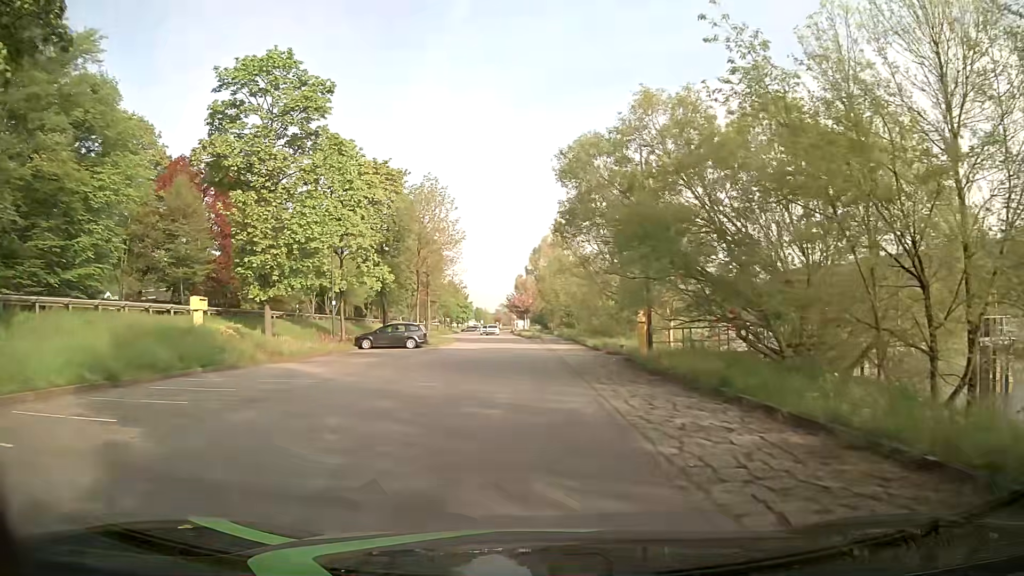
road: residential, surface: asphalt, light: Day
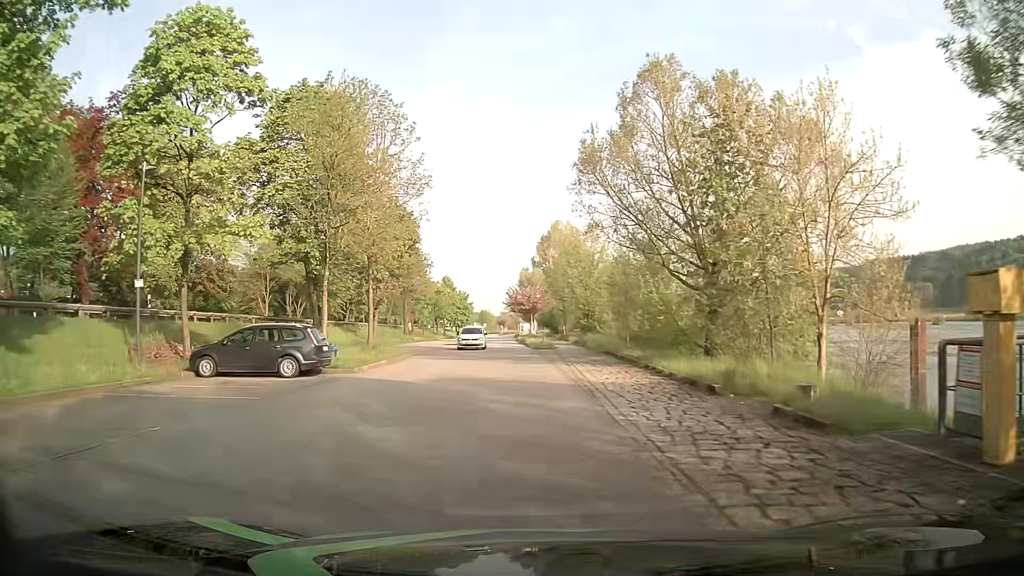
(-0.1, +21.1) m; -1°
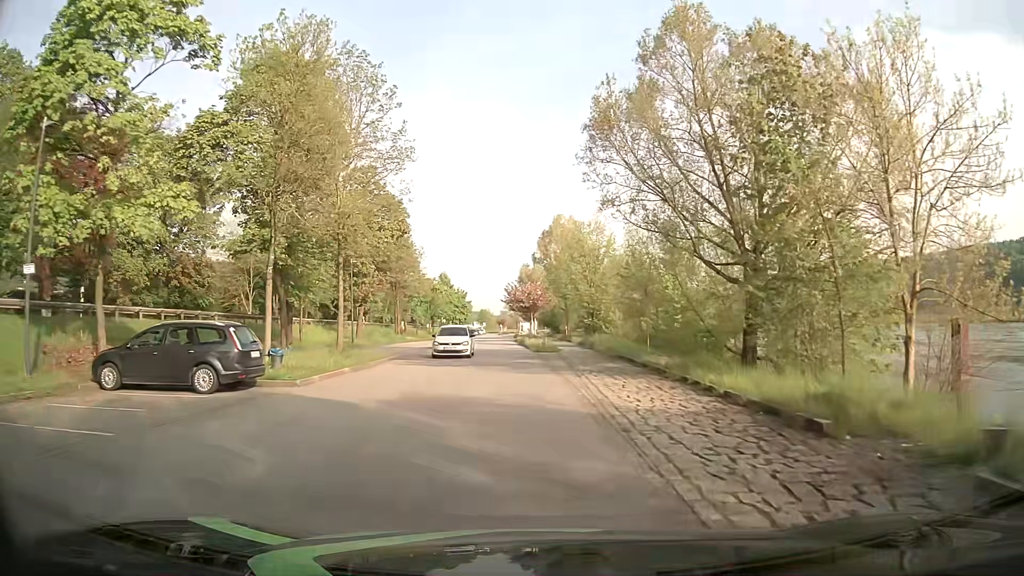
(+0.1, +5.2) m; 0°
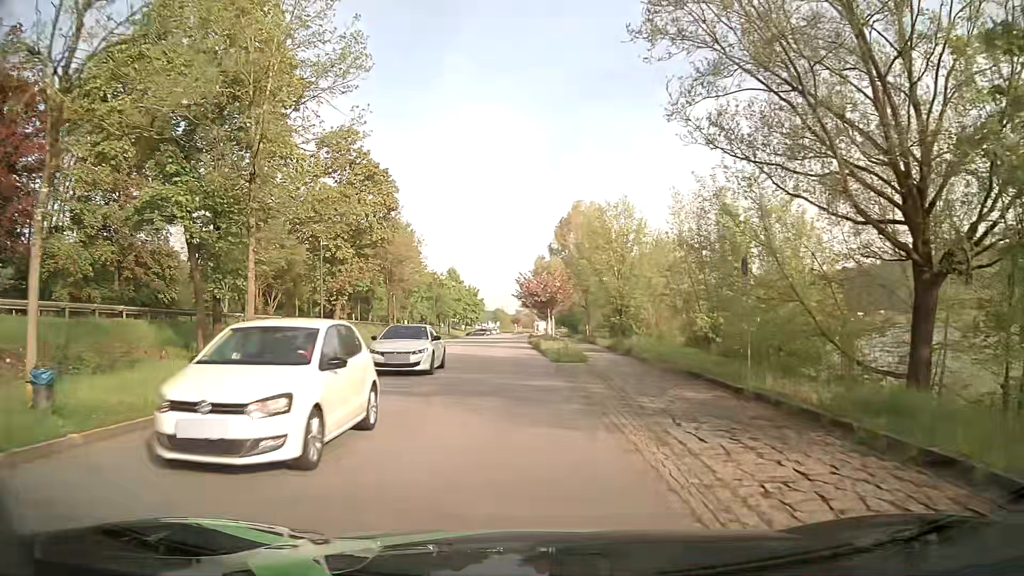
(0.0, +10.2) m; -1°
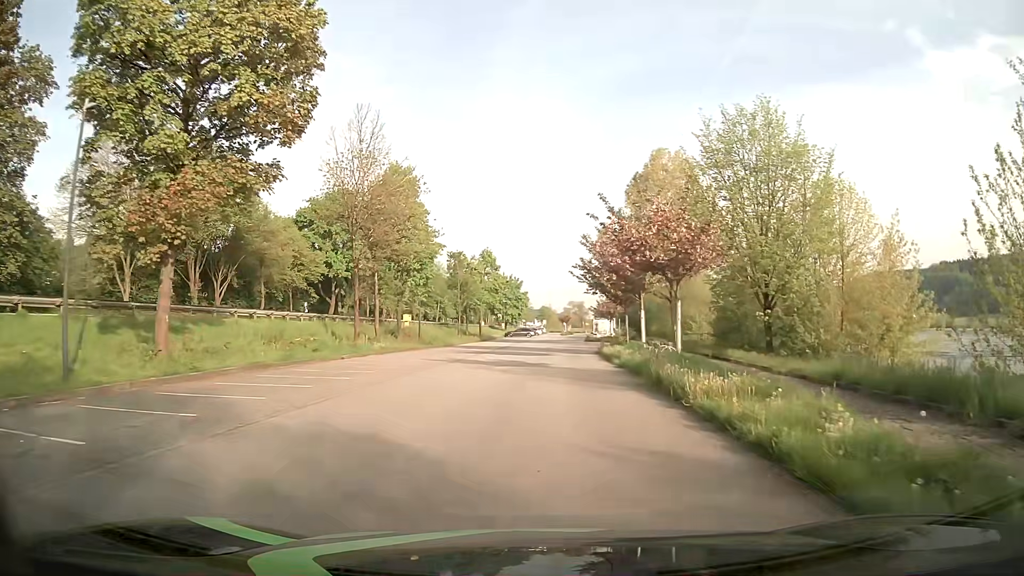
(-1.3, +25.8) m; -4°
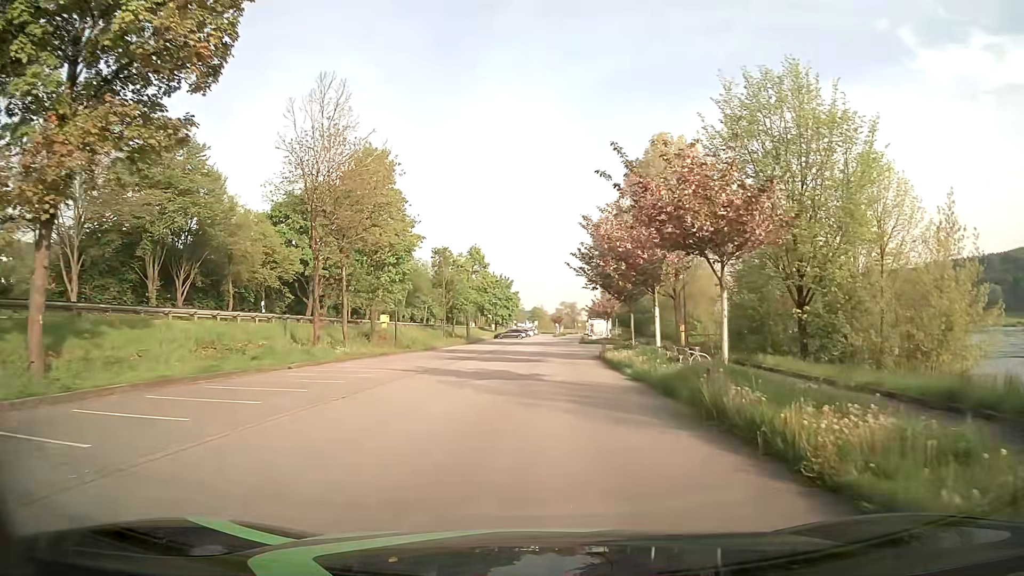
(+0.1, +5.3) m; +1°
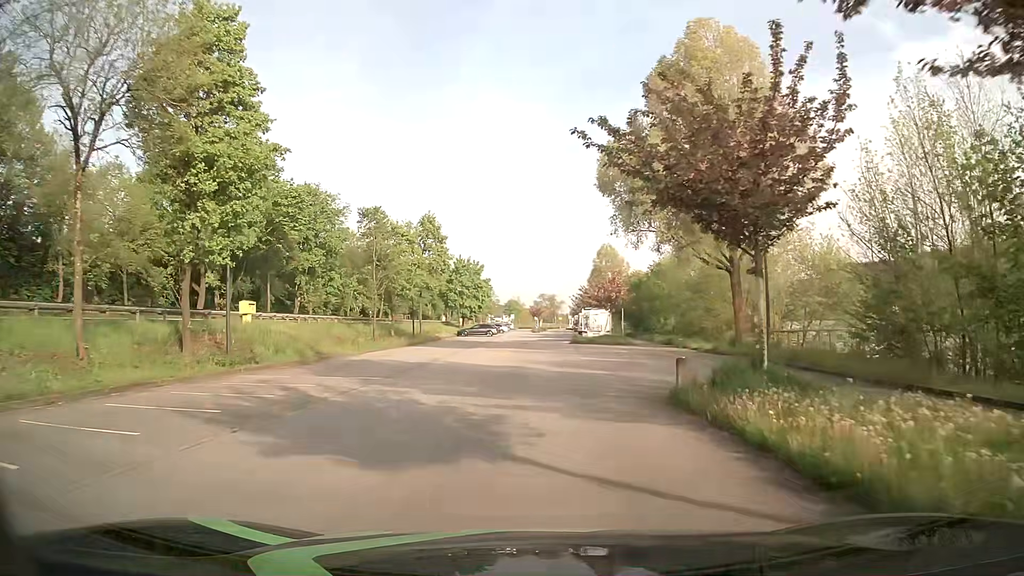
(+0.5, +21.4) m; +2°
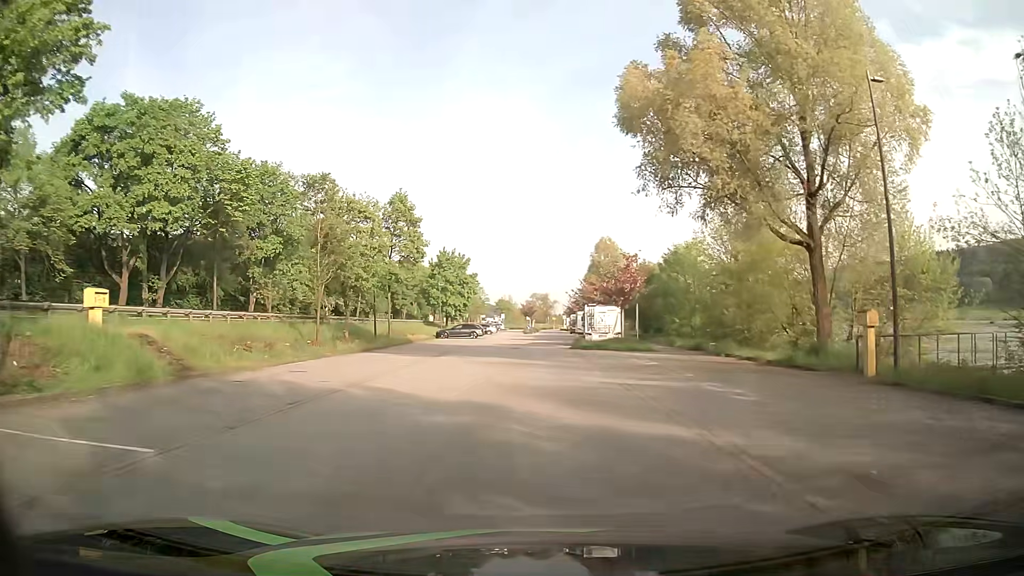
(0.0, +10.9) m; 0°
(0, +10) (0, +20) (0, +30) (0, +40) (+1, +50) (+1, +60) (+1, +70) (+2, +80) (+2, +90) (+2, +100) m
